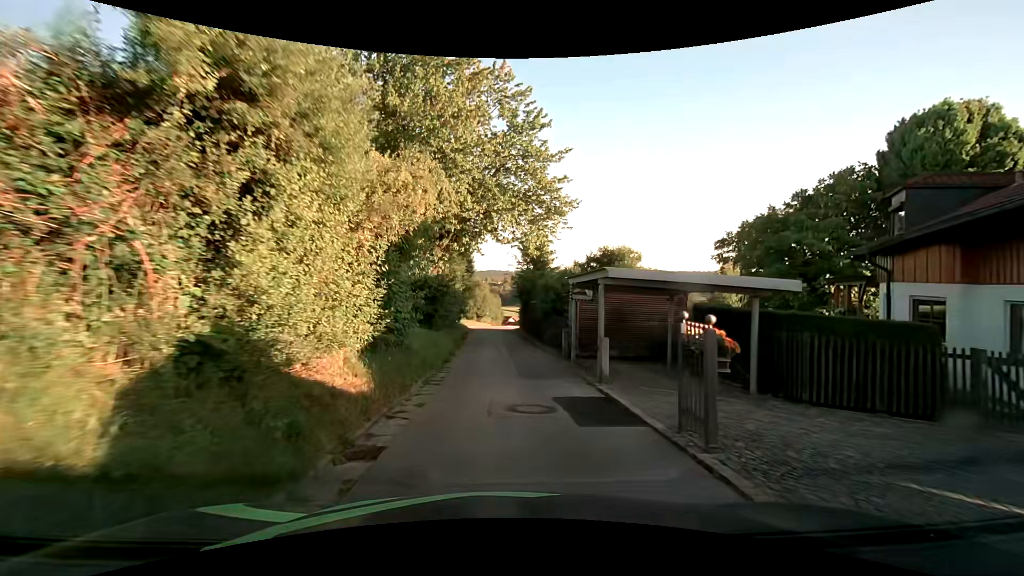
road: unclassified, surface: asphalt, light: Day
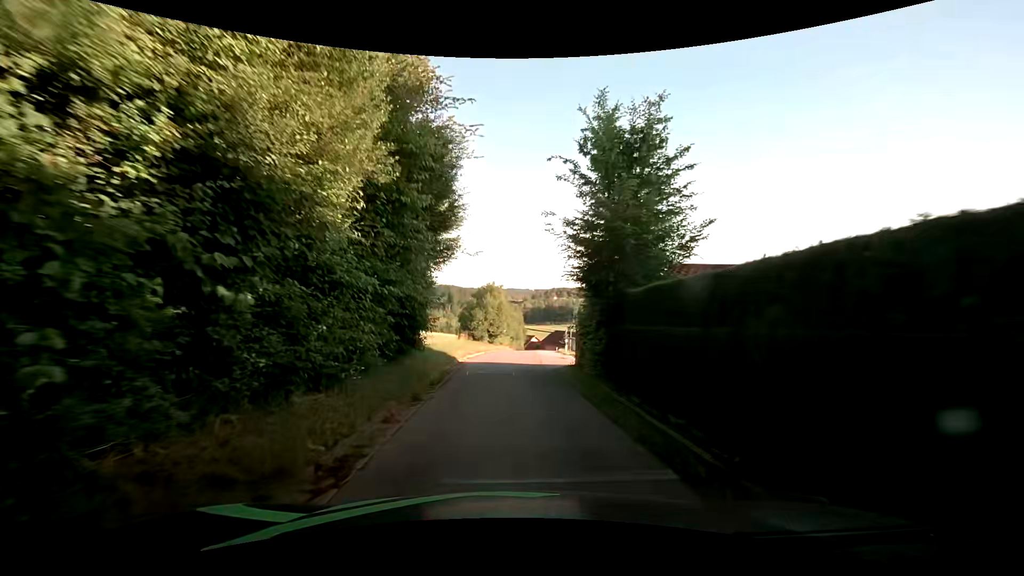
(-0.4, +23.2) m; -3°
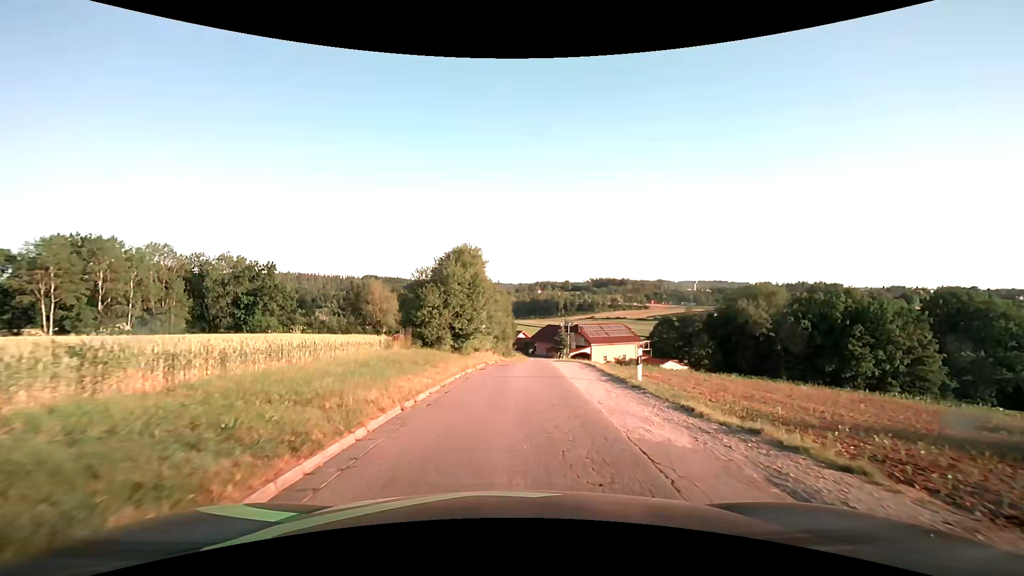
(+0.3, +22.8) m; +2°
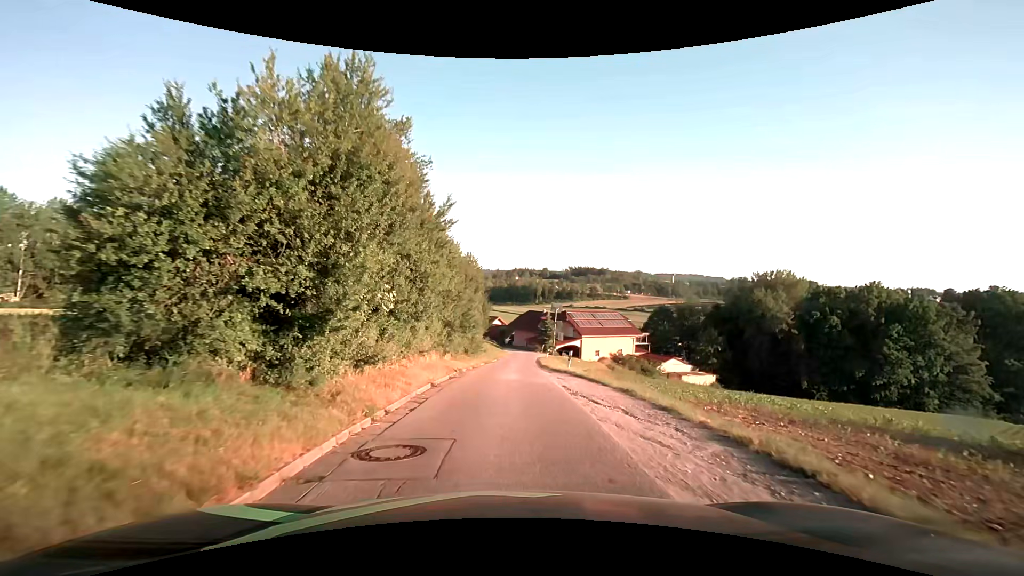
(+0.6, +18.4) m; +3°
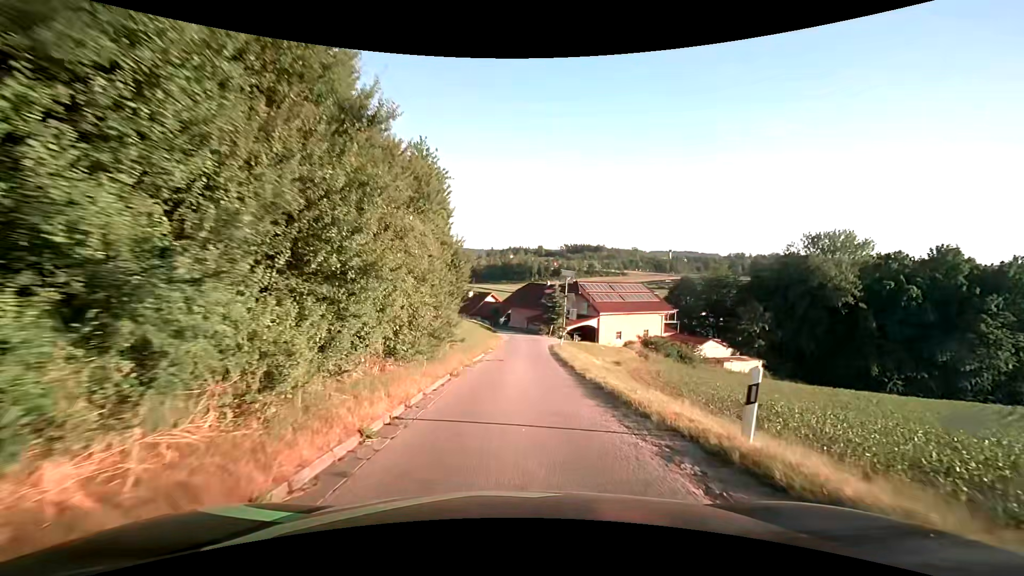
(+0.2, +18.5) m; +1°
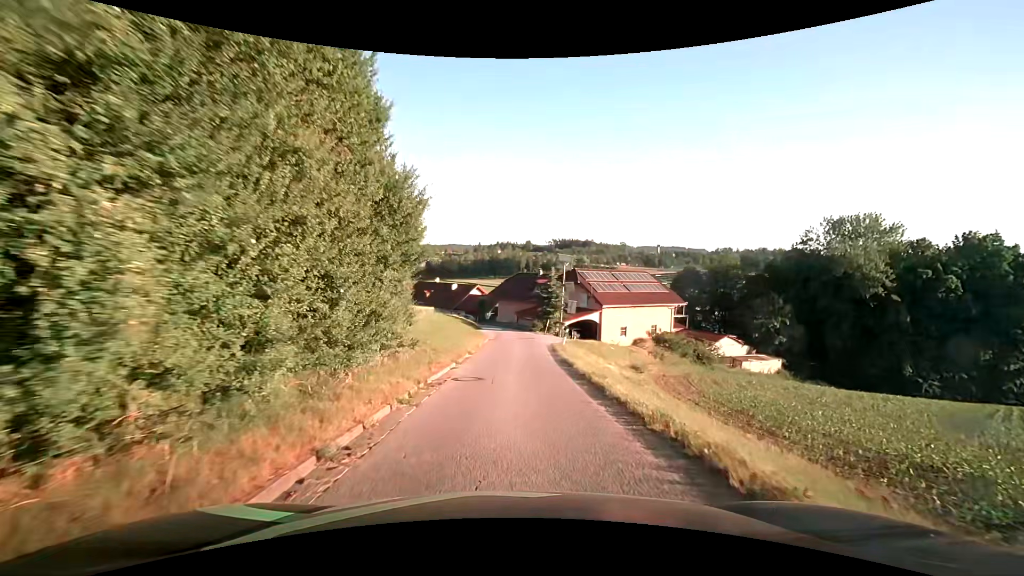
(+0.1, +9.1) m; +1°
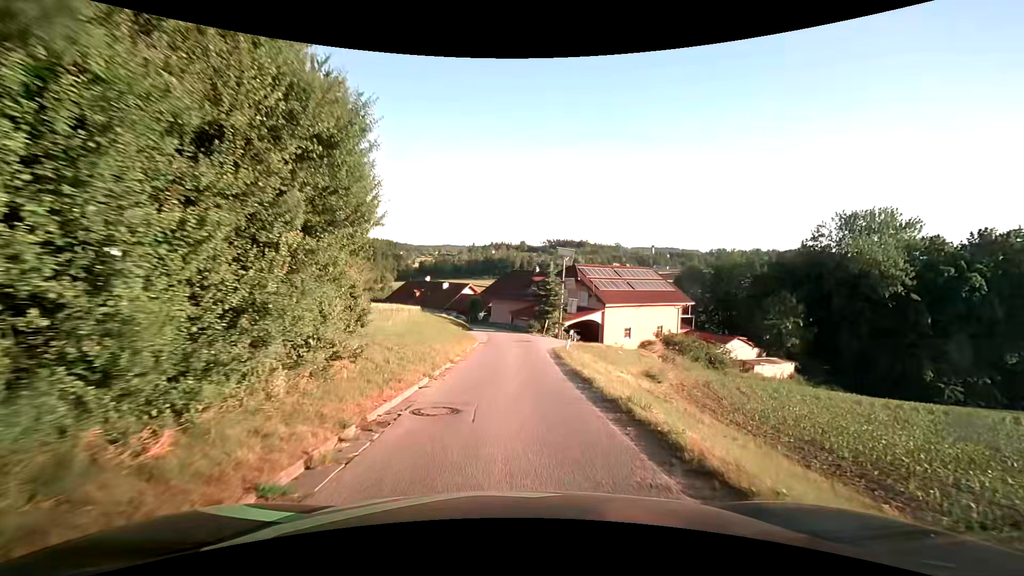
(0.0, +4.5) m; 0°
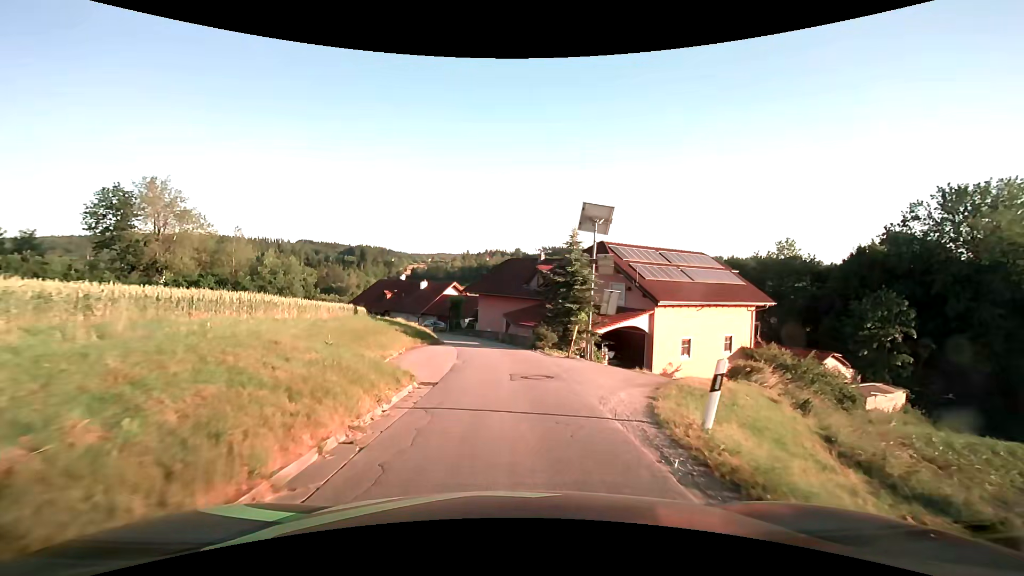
(+0.2, +17.7) m; +1°
(0, +10) (-1, +20) (-2, +30) (-5, +40) (-9, +49) (-14, +57) (-19, +65) (-26, +73) (-32, +81) (-38, +89) m
